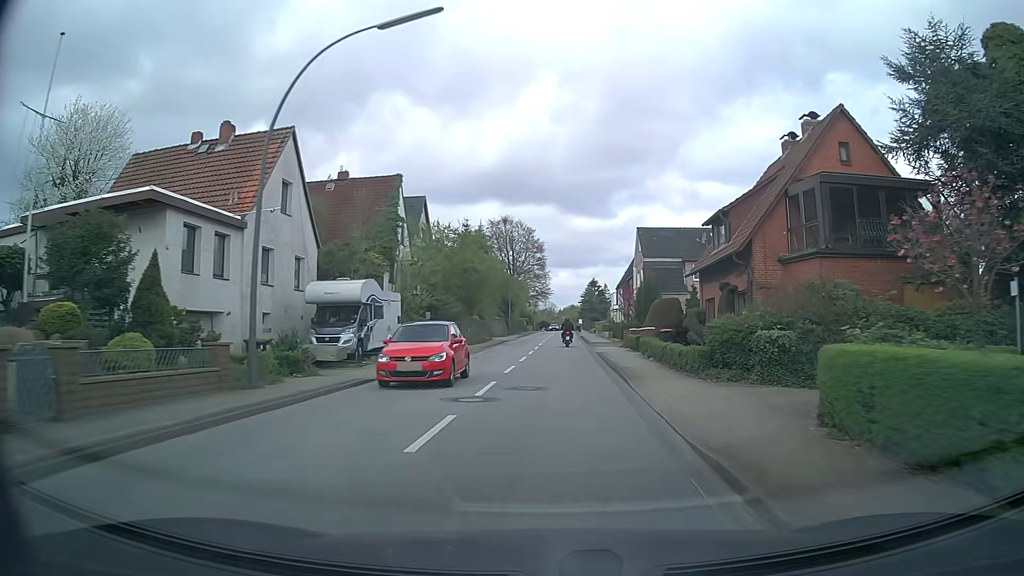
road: secondary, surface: asphalt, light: Day
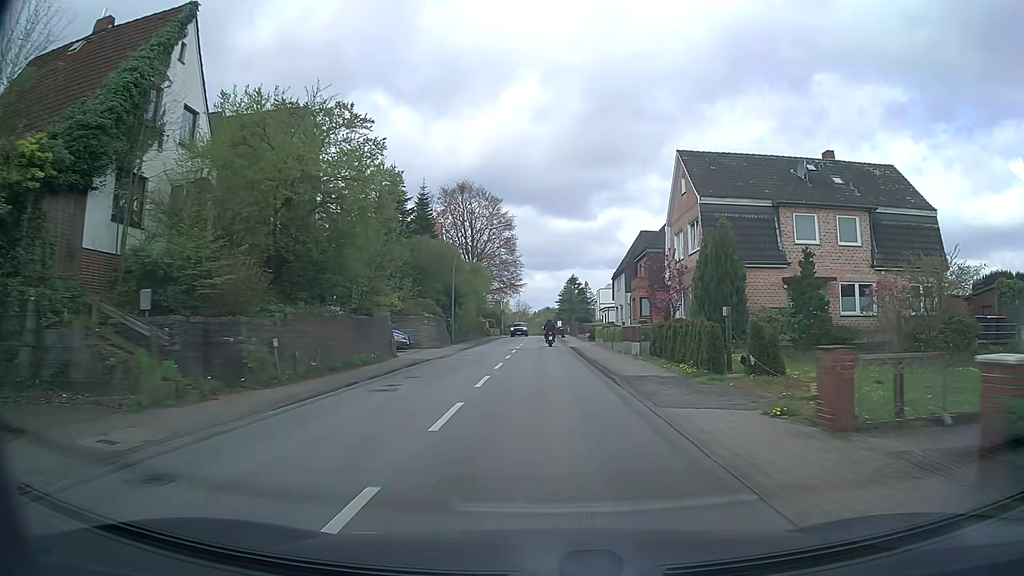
(+0.7, +28.5) m; +2°
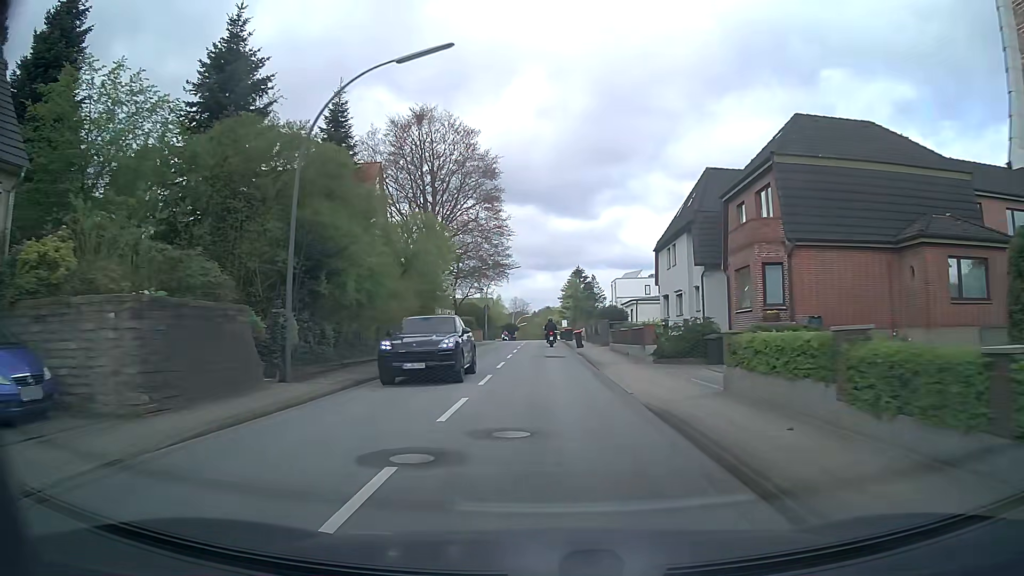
(+0.2, +29.5) m; +1°
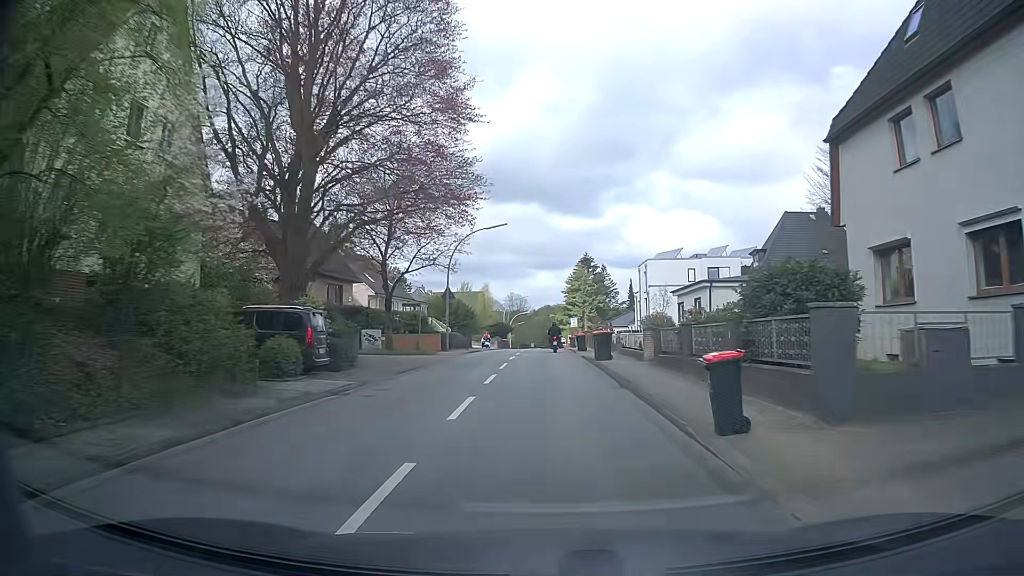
(-0.2, +29.9) m; 0°
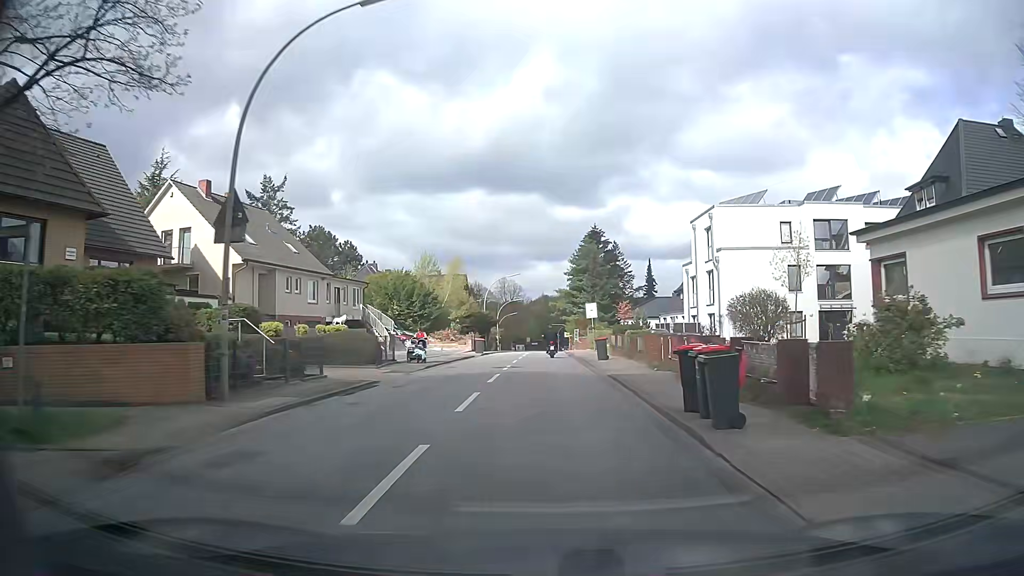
(0.0, +29.4) m; 0°
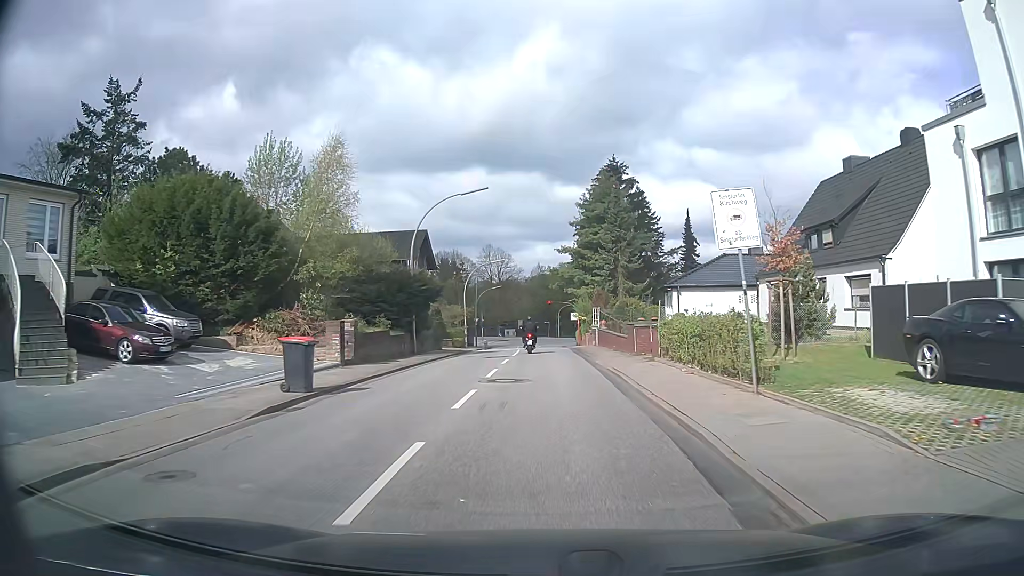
(+0.4, +36.2) m; 0°
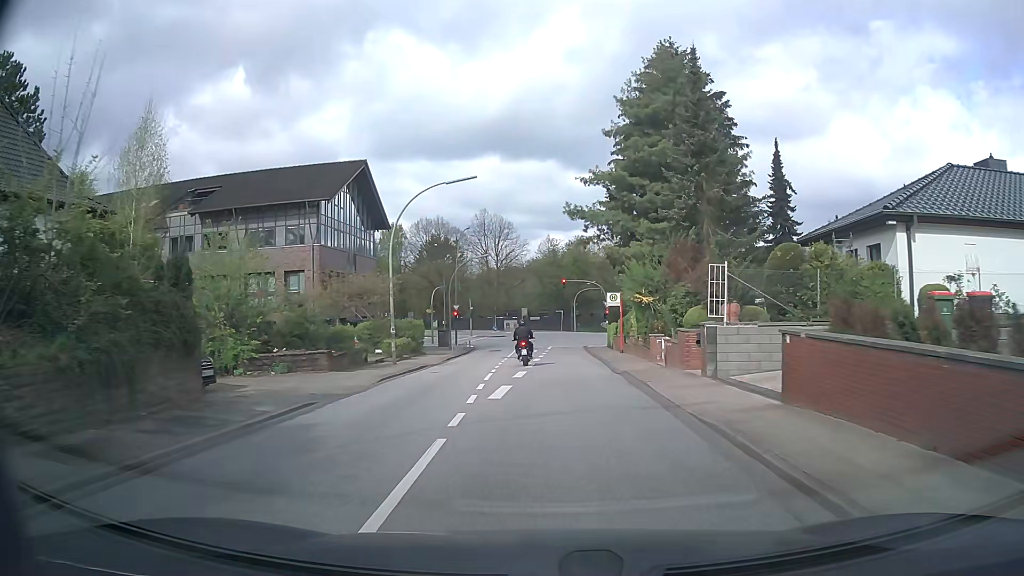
(+0.1, +31.3) m; -1°
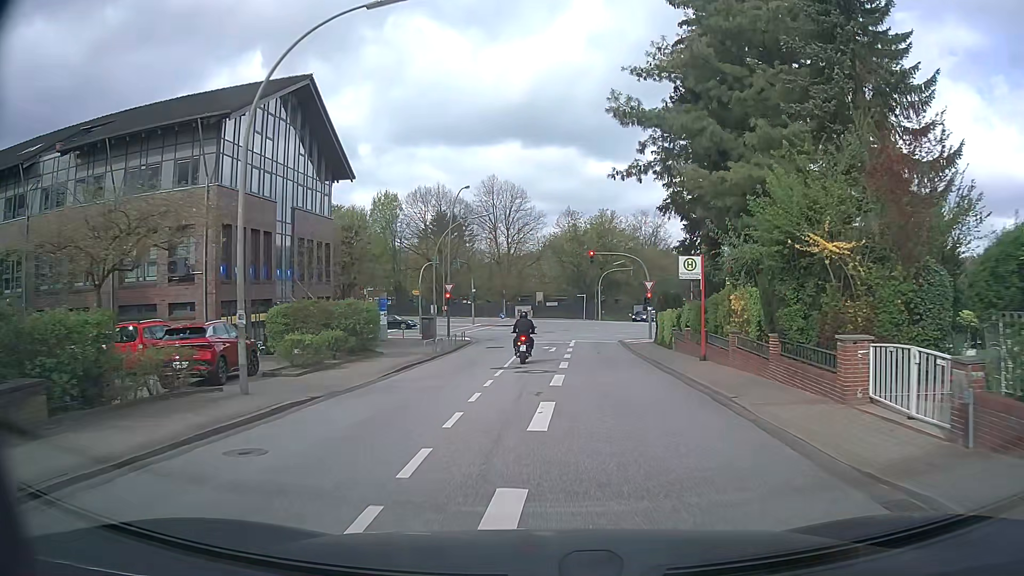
(-0.1, +15.8) m; -1°
